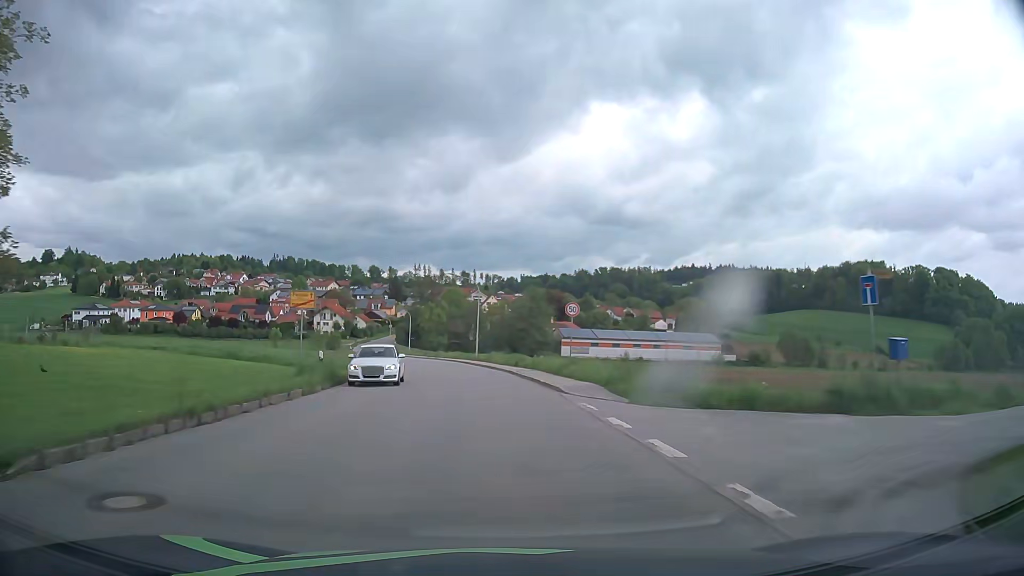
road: tertiary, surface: asphalt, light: Day
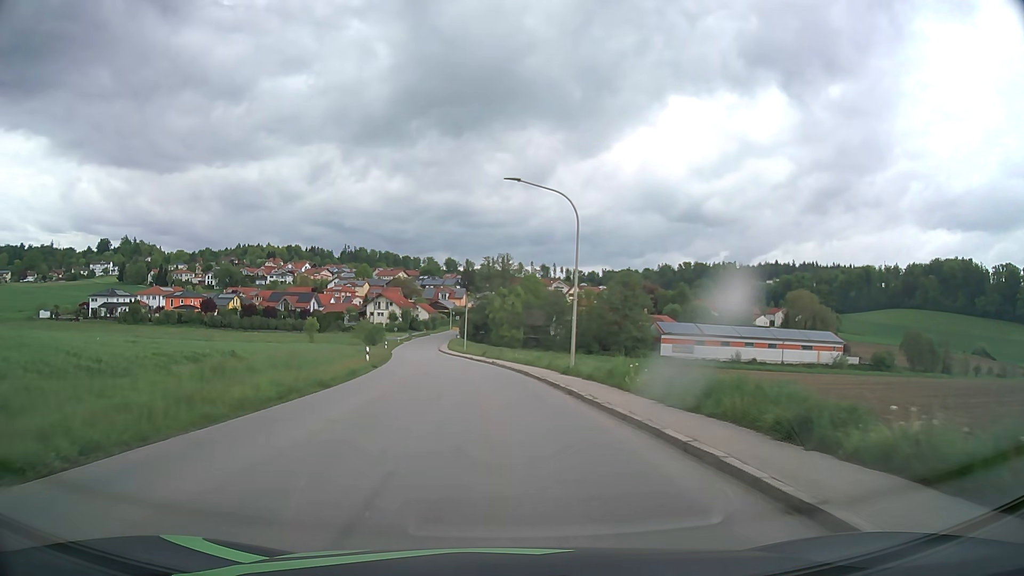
(-2.0, +32.0) m; -7°
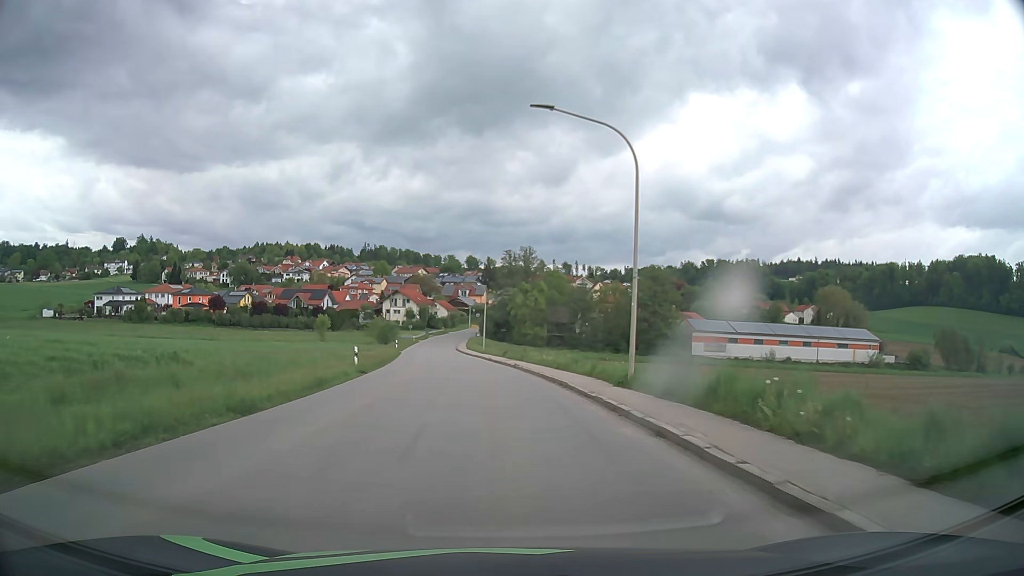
(-0.1, +8.0) m; -2°
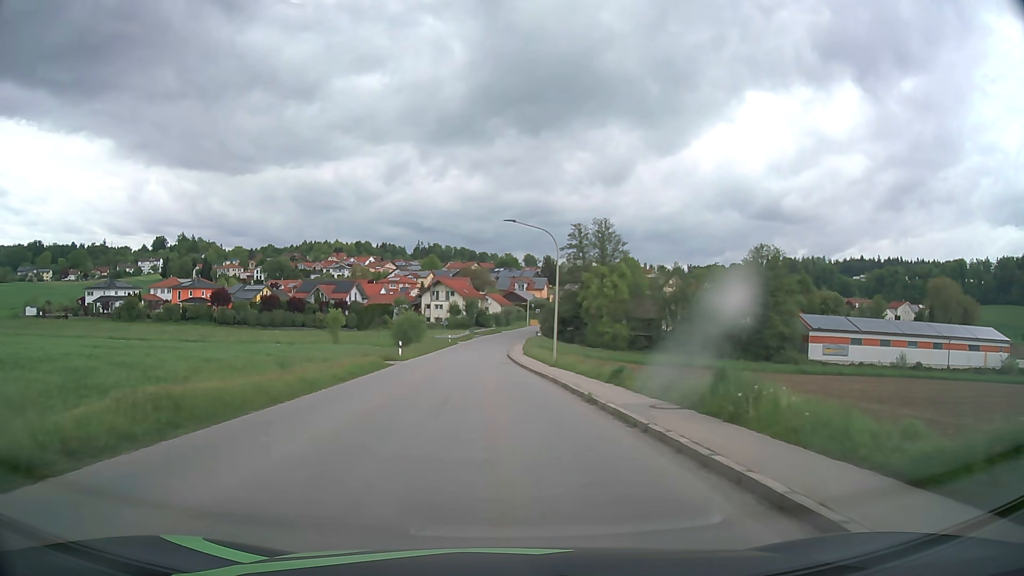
(-1.5, +31.8) m; -5°
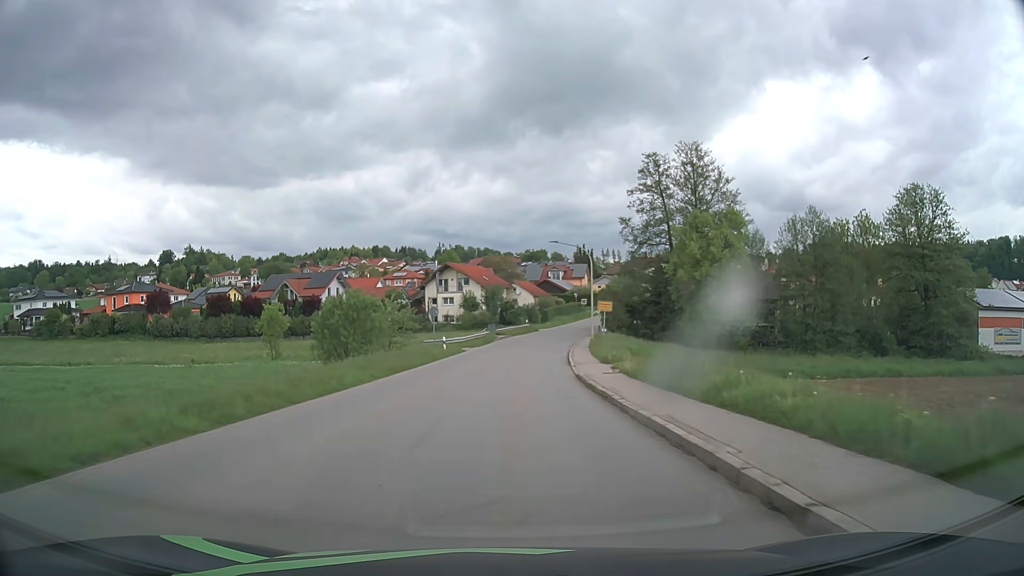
(-1.1, +39.5) m; -2°
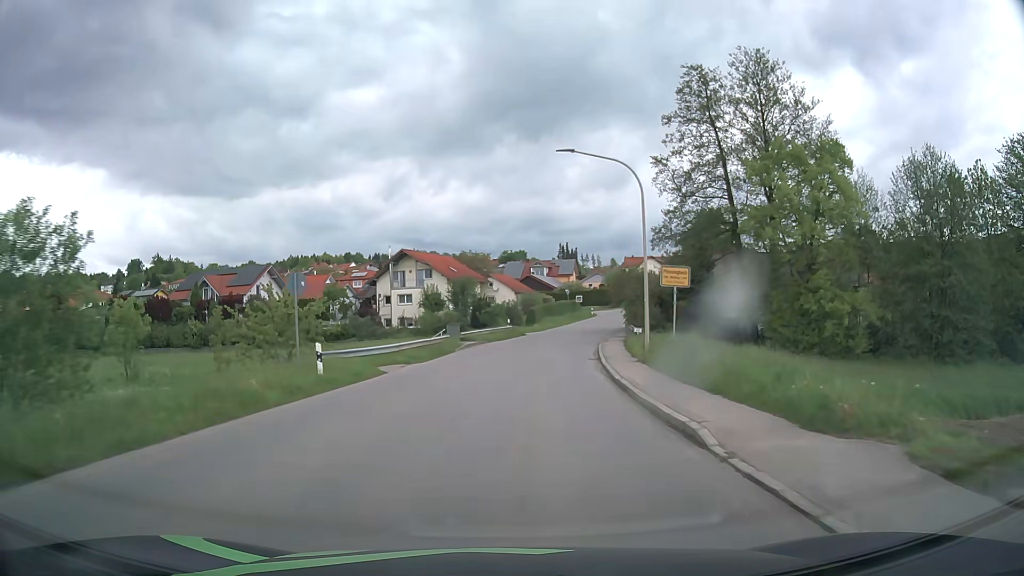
(+0.3, +23.7) m; +2°
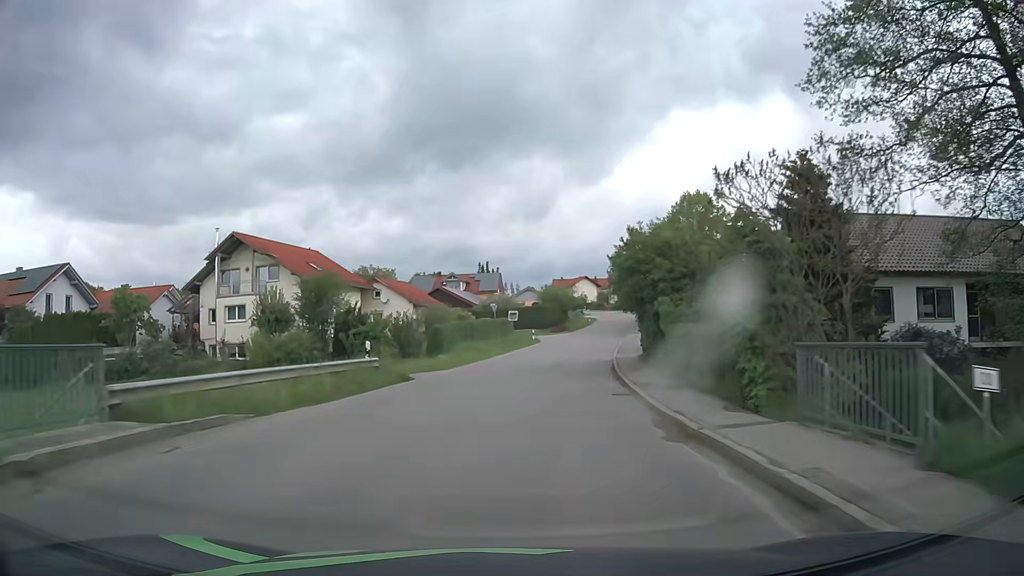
(+1.7, +31.2) m; +7°
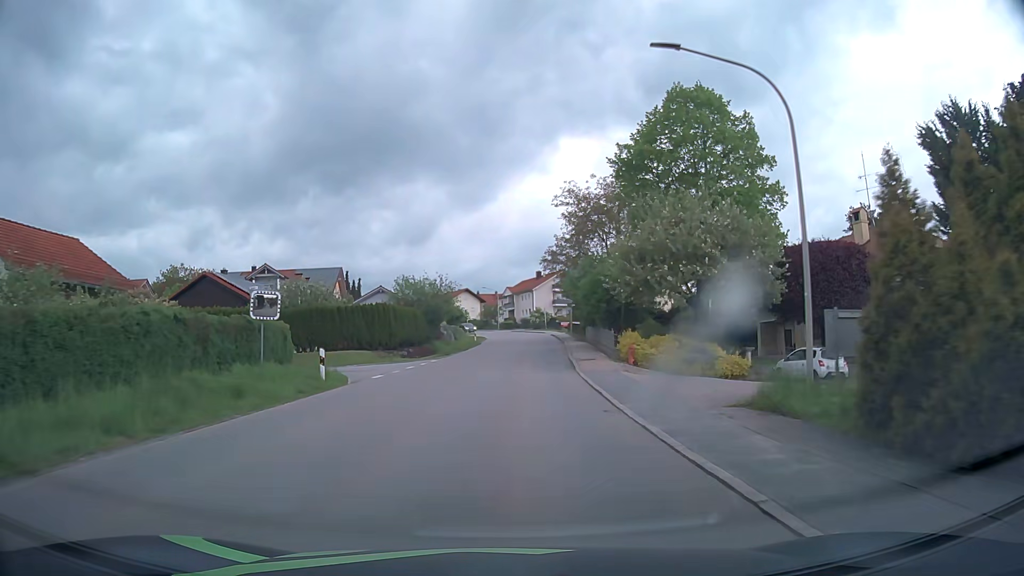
(+3.8, +38.4) m; +10°
(0, +10) (0, +20) (+1, +30) (+2, +40) (+2, +50) (+3, +60) (+3, +70) (+3, +80) (+2, +90) (0, +100) m
